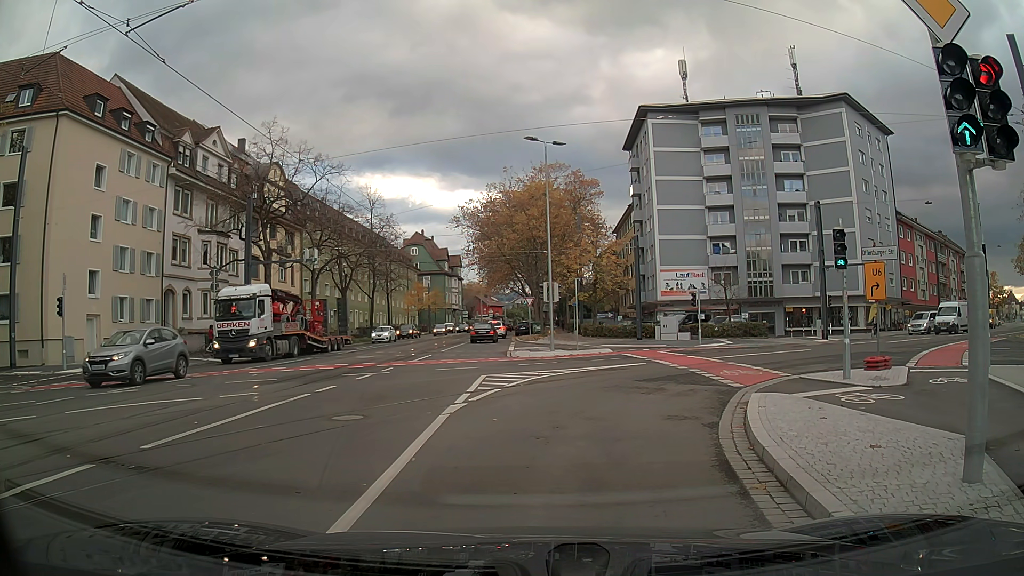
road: primary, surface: asphalt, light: Day
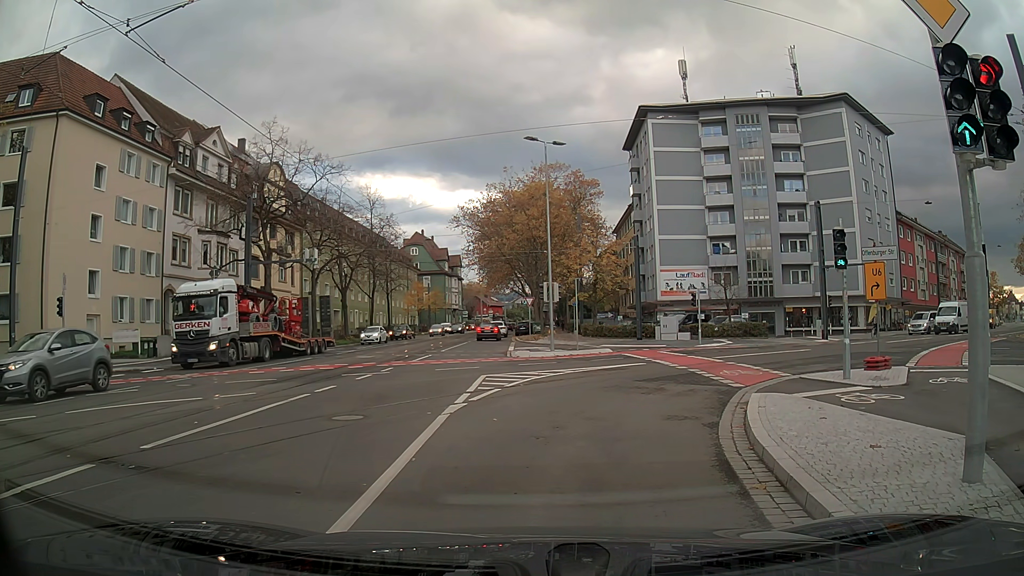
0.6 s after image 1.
(0.0, 0.0) m; 0°
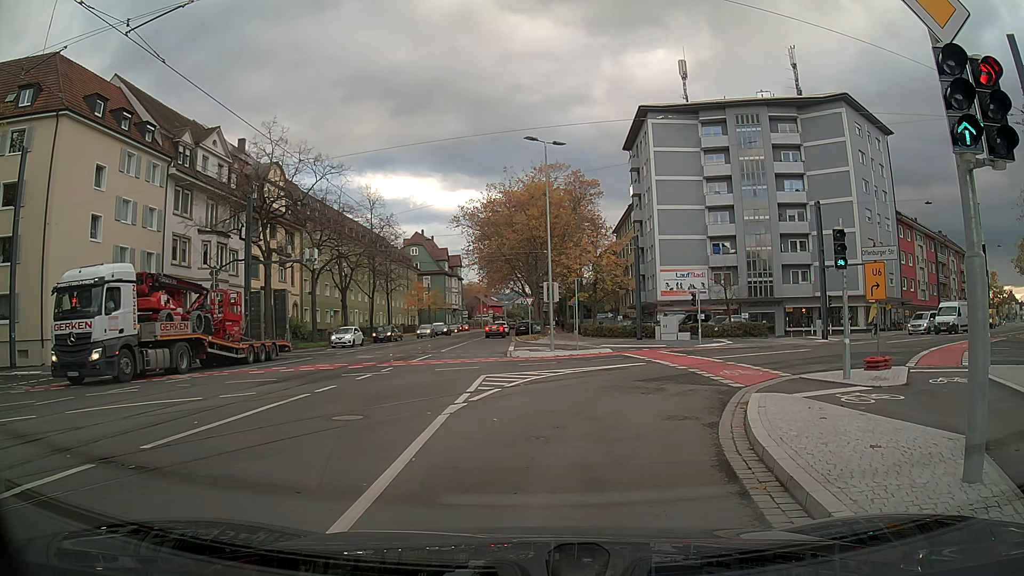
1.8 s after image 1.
(0.0, 0.0) m; 0°
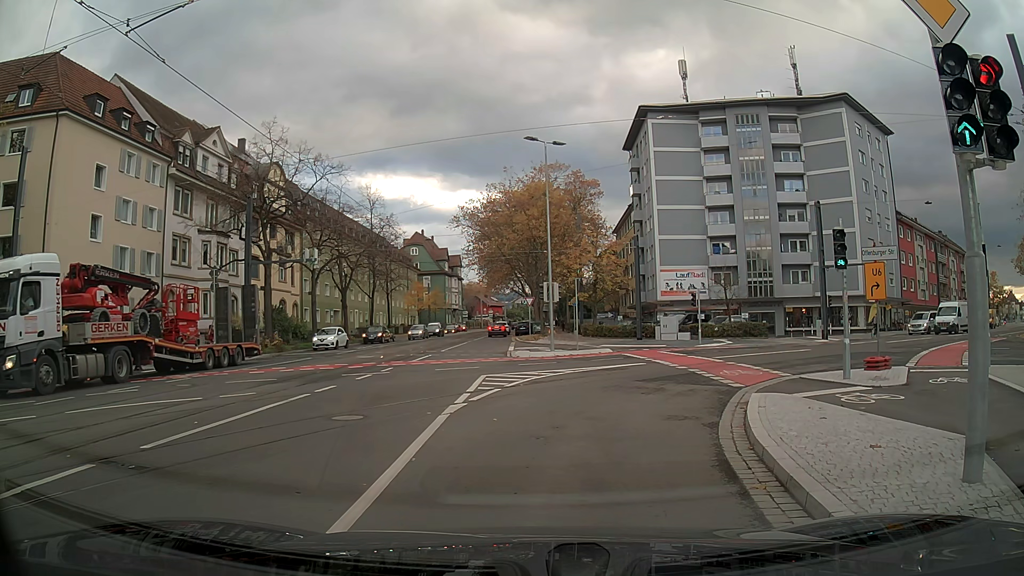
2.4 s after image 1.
(0.0, 0.0) m; 0°
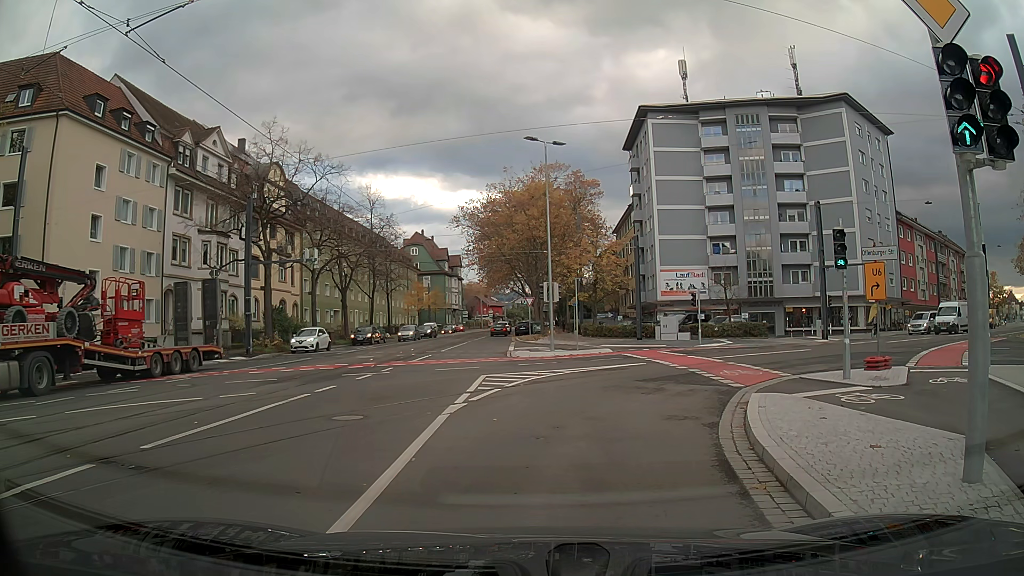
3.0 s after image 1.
(0.0, 0.0) m; 0°
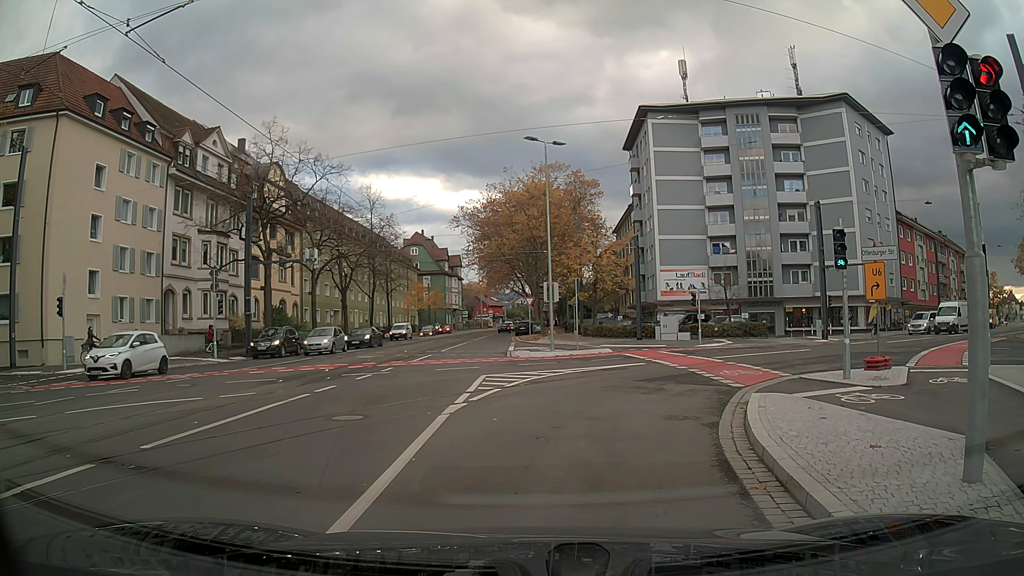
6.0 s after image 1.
(0.0, 0.0) m; 0°
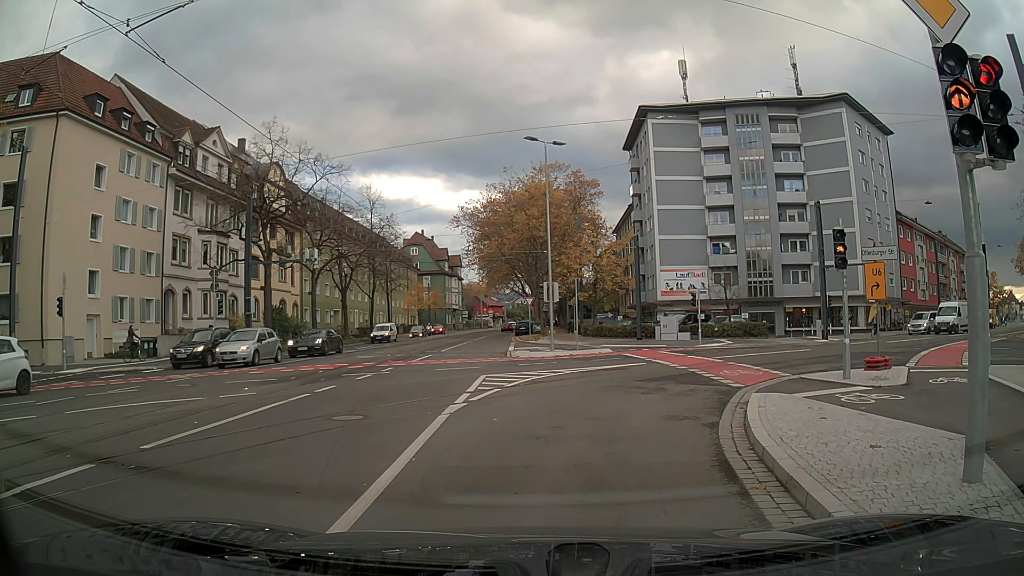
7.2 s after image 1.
(0.0, 0.0) m; 0°
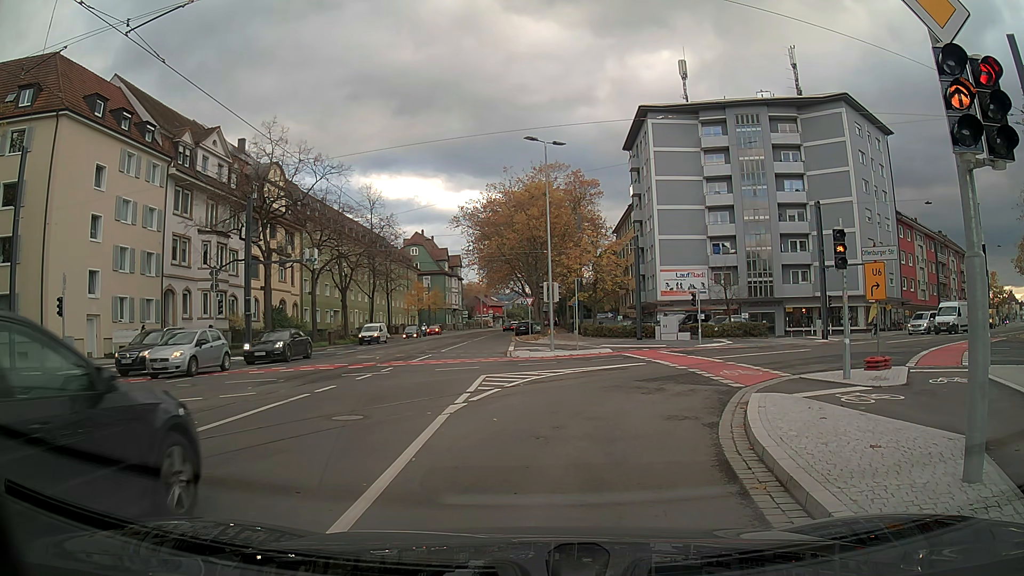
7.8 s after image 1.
(0.0, 0.0) m; 0°
(+1, +10) (+6, +18) (+13, +25) (+21, +31) (+29, +37) (+37, +44) (+45, +50) (+53, +56) (+60, +62) (+68, +69) m
